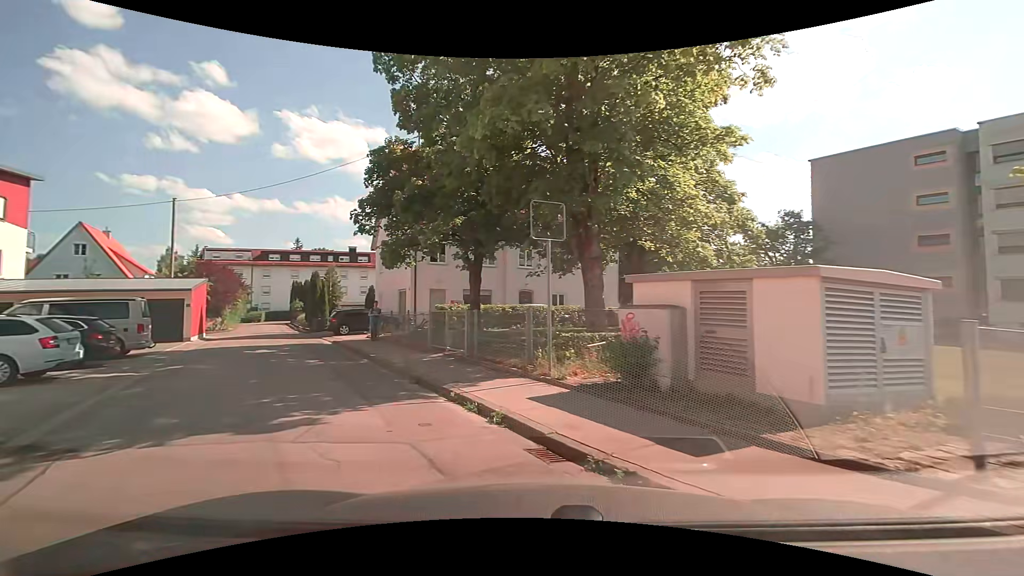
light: Day
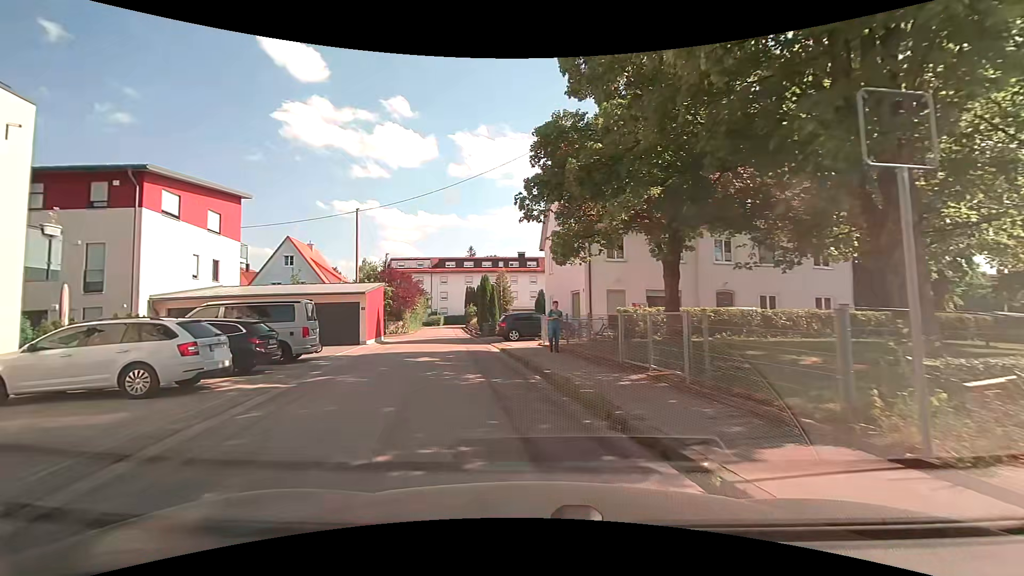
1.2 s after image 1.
(-0.6, +3.9) m; -18°
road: residential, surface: asphalt
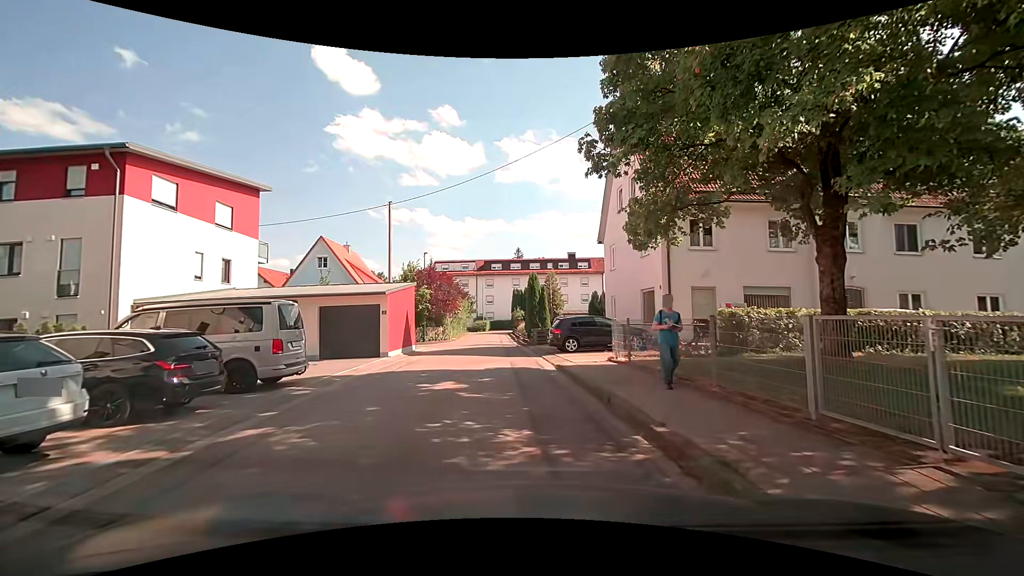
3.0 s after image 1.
(-0.5, +5.2) m; -7°
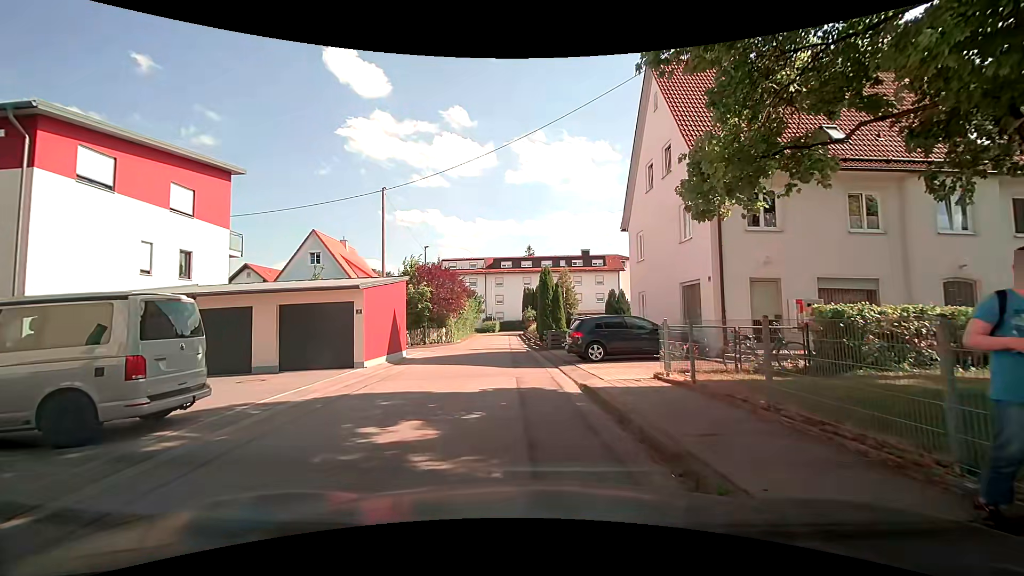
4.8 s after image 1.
(0.0, +4.2) m; 0°
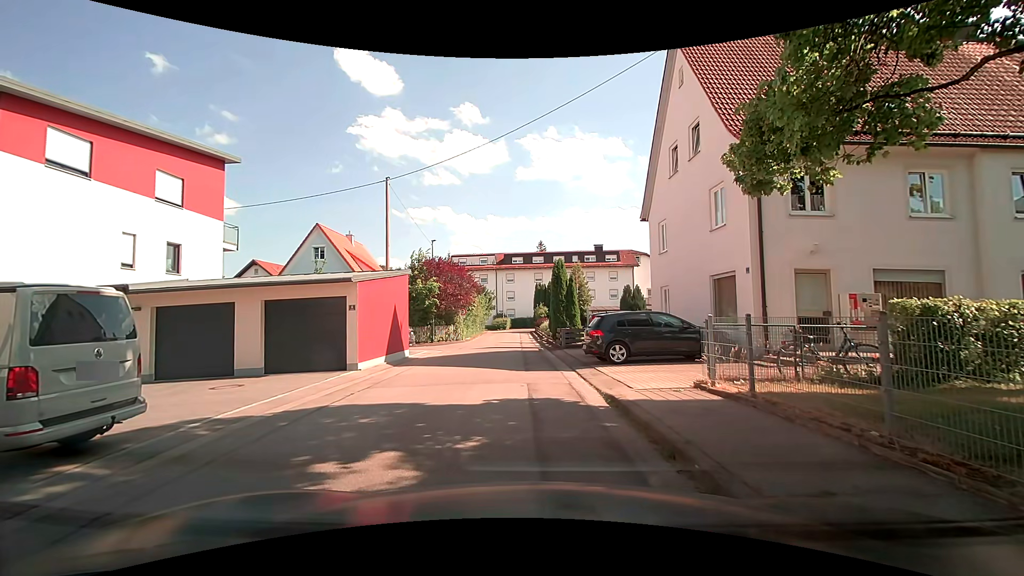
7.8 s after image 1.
(0.0, +1.7) m; 0°
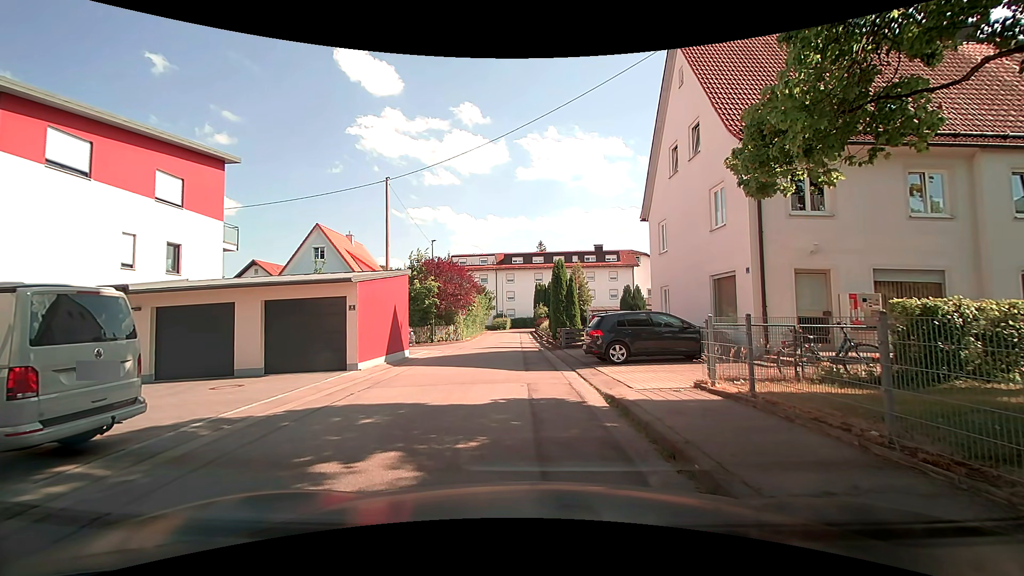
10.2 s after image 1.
(0.0, 0.0) m; 0°
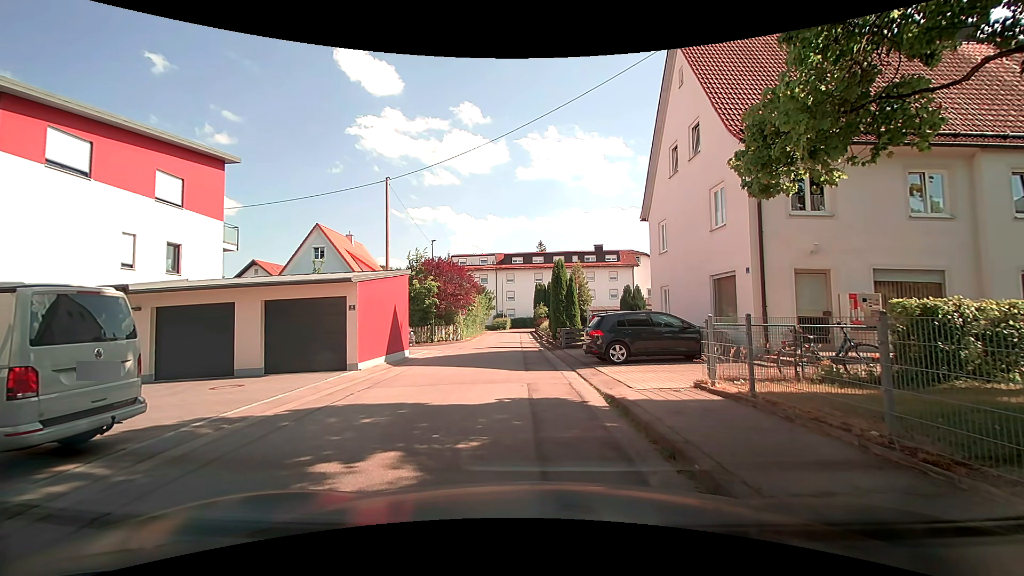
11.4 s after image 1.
(0.0, 0.0) m; 0°
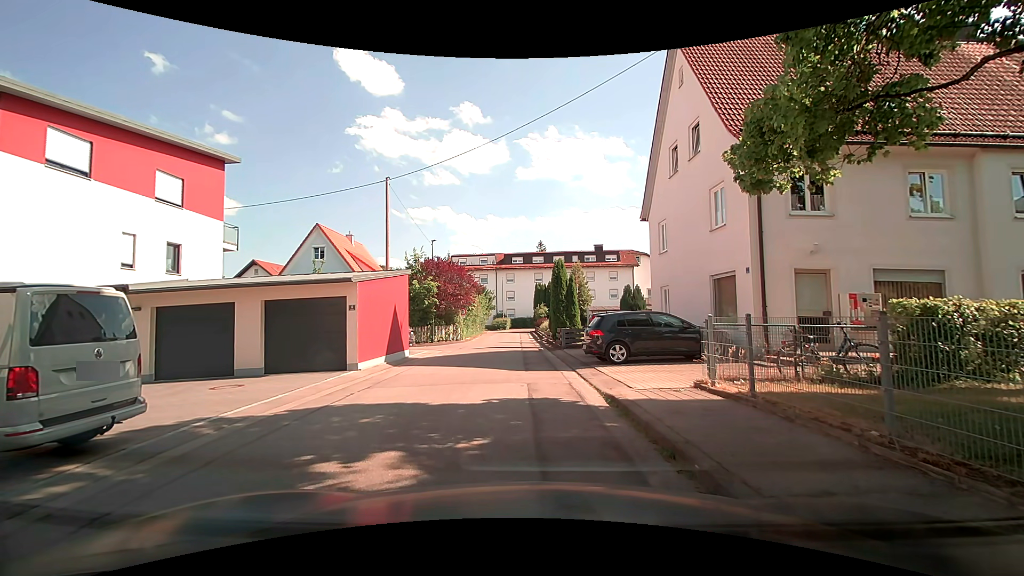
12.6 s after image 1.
(0.0, 0.0) m; 0°
